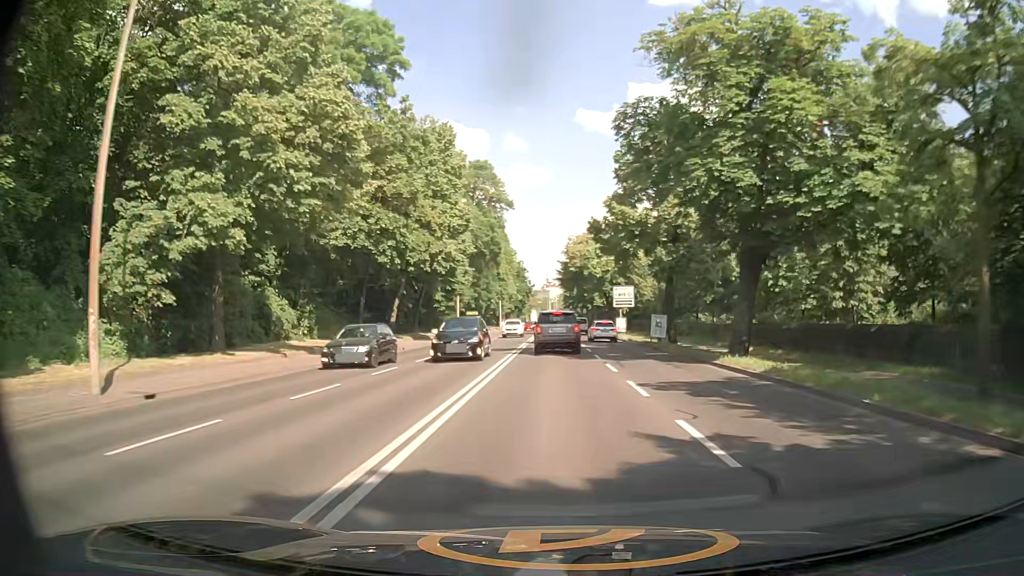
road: primary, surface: asphalt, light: Day
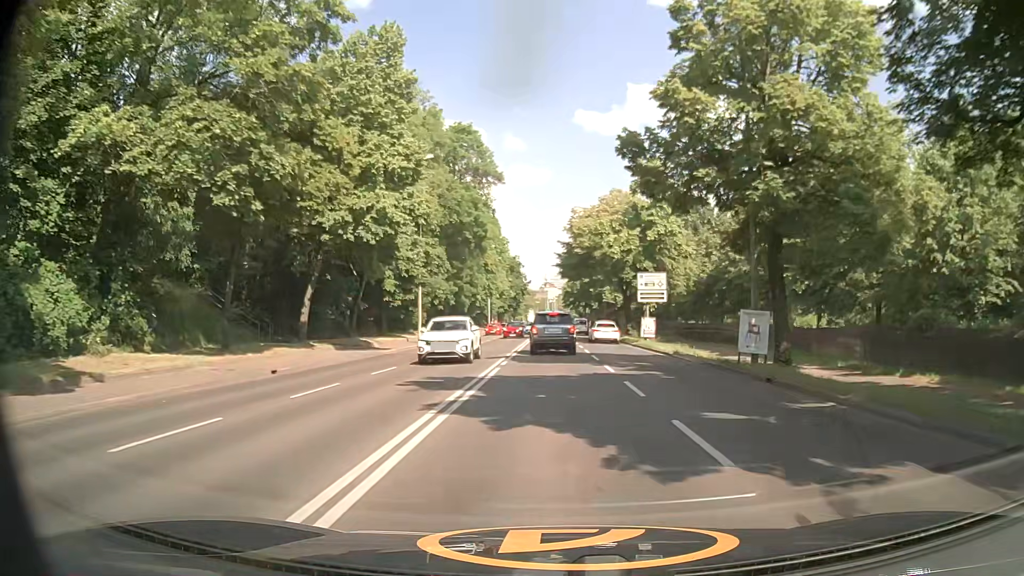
(-0.3, +17.8) m; -1°
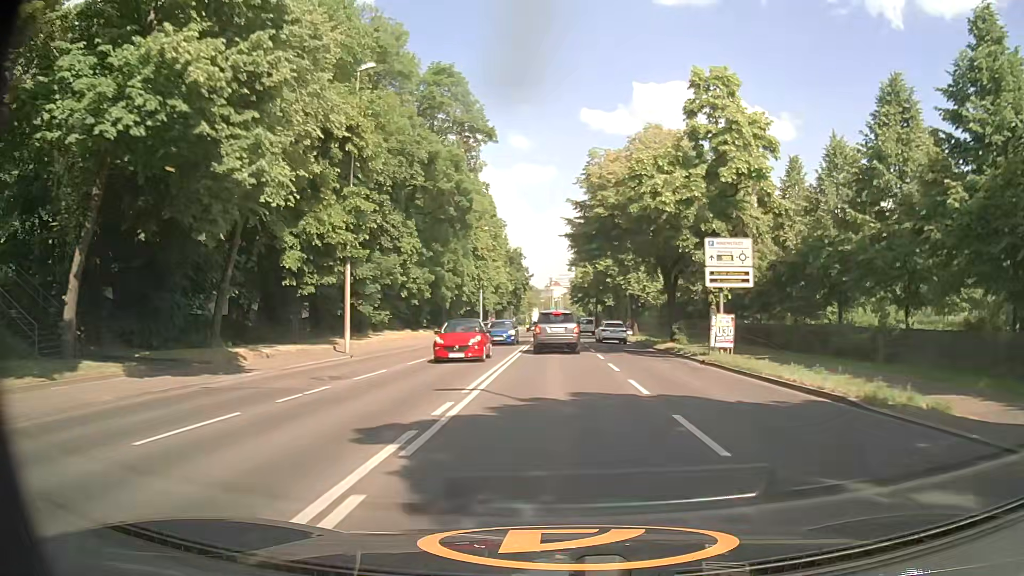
(+0.1, +17.4) m; 0°
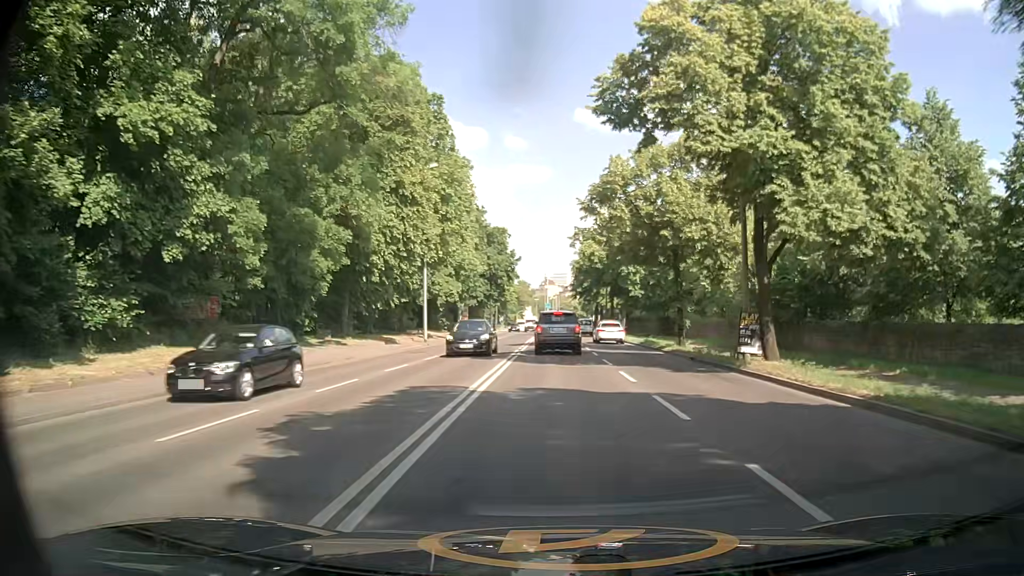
(-0.1, +33.2) m; 0°
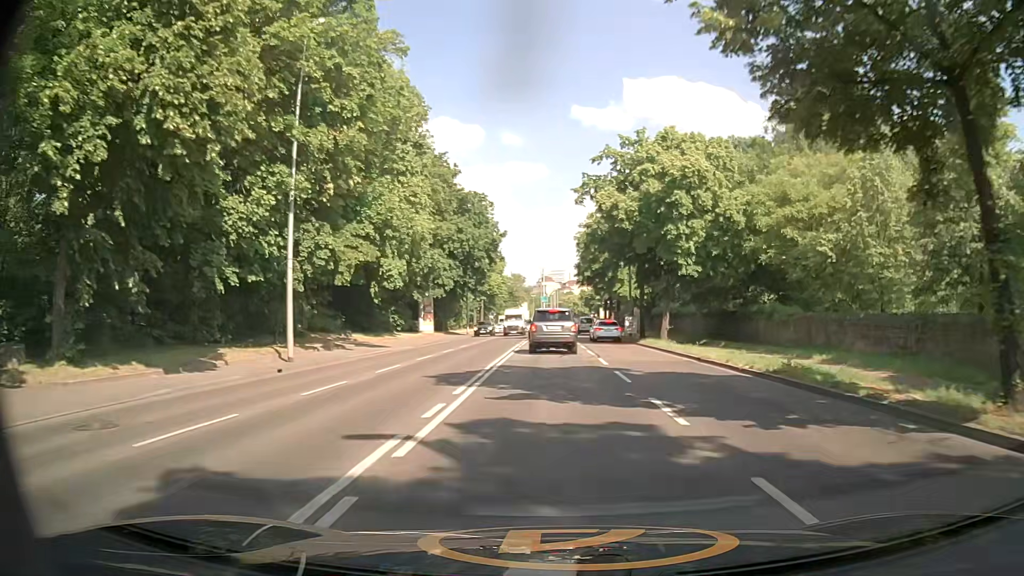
(0.0, +24.5) m; 0°
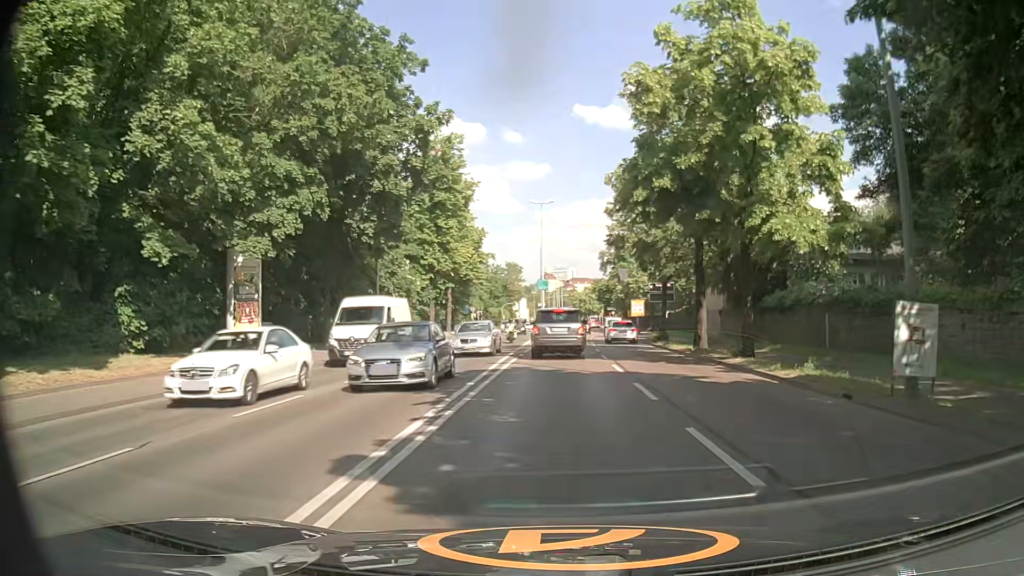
(-0.3, +39.2) m; -1°
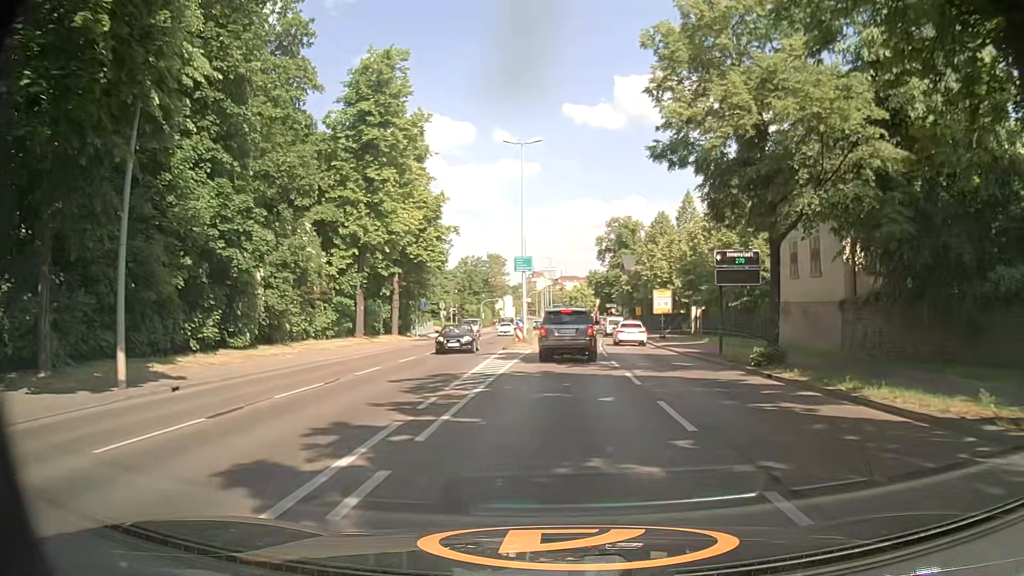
(+0.3, +21.4) m; 0°
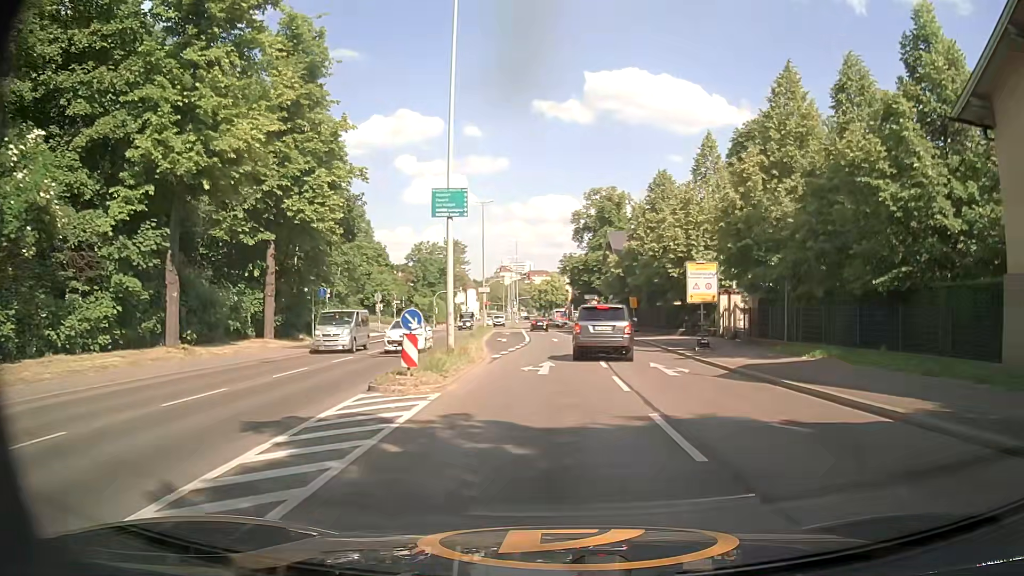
(+0.7, +20.2) m; +4°
